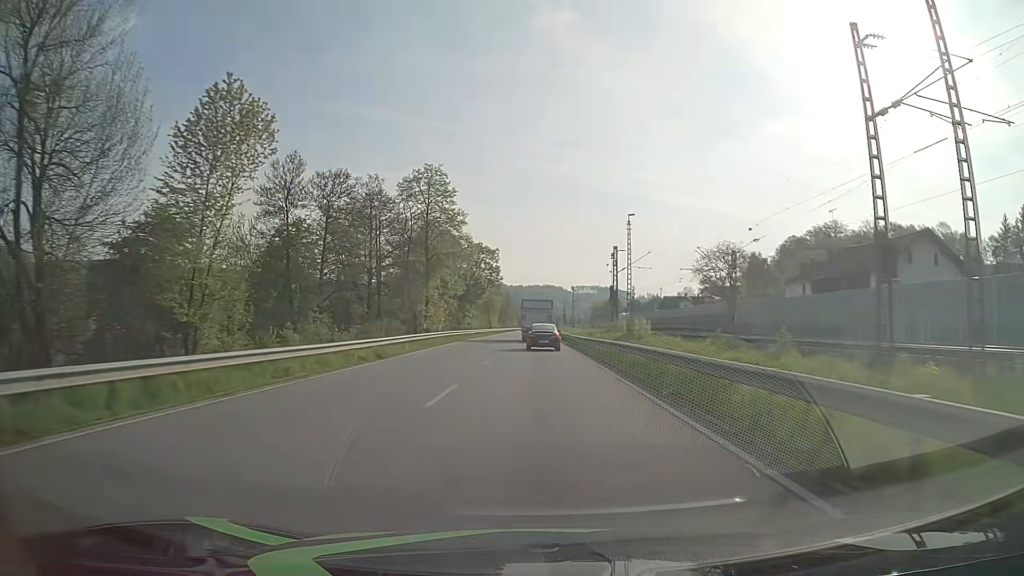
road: primary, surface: asphalt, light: Day
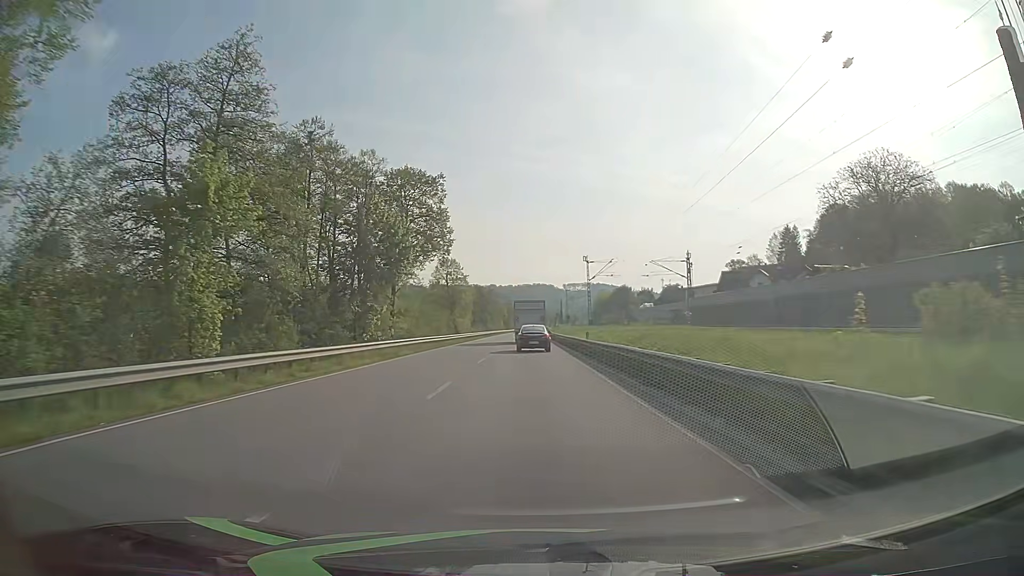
(+0.2, +58.8) m; +1°
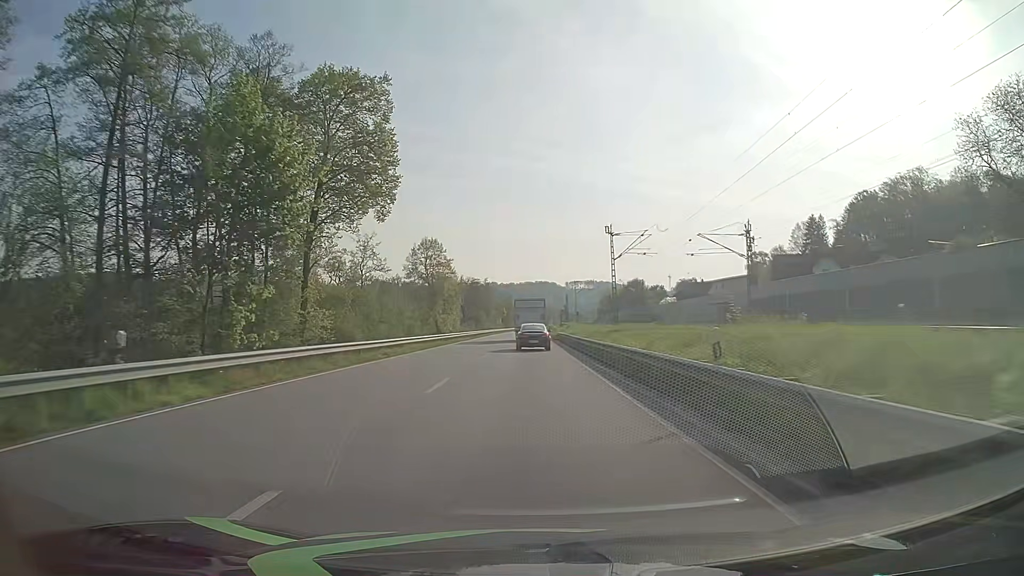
(-0.1, +23.5) m; 0°
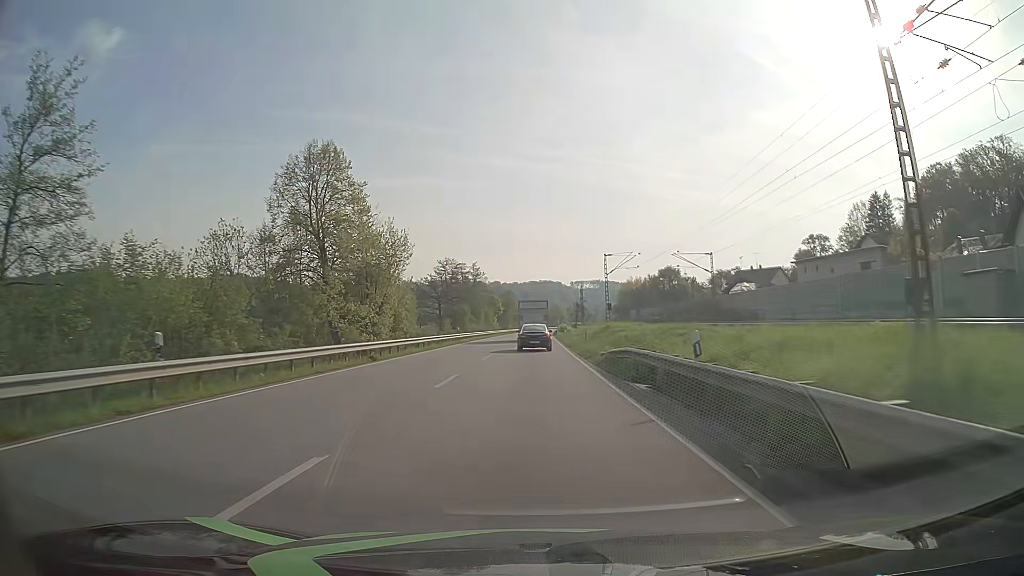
(-0.2, +46.9) m; -1°
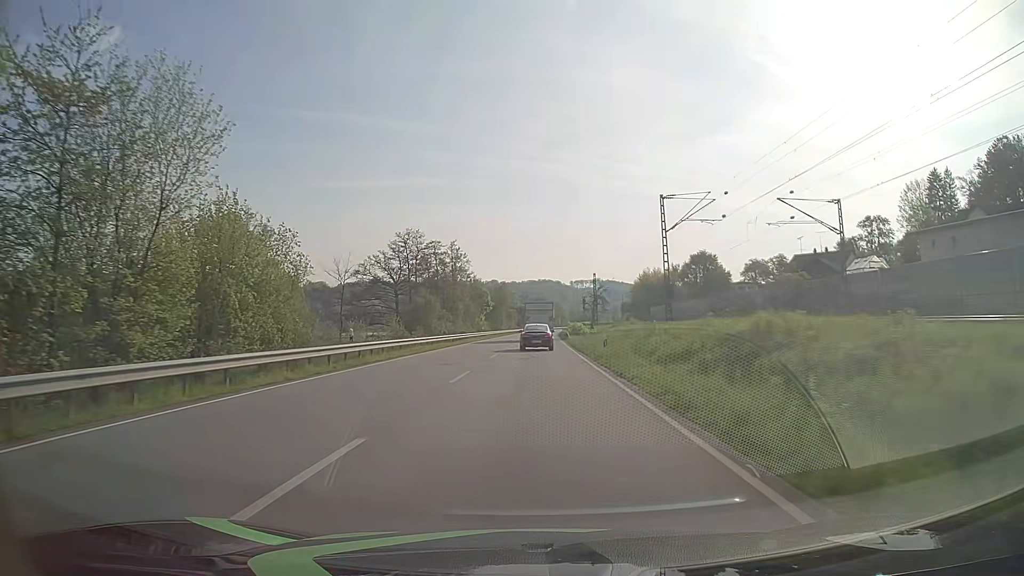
(+0.2, +35.2) m; 0°
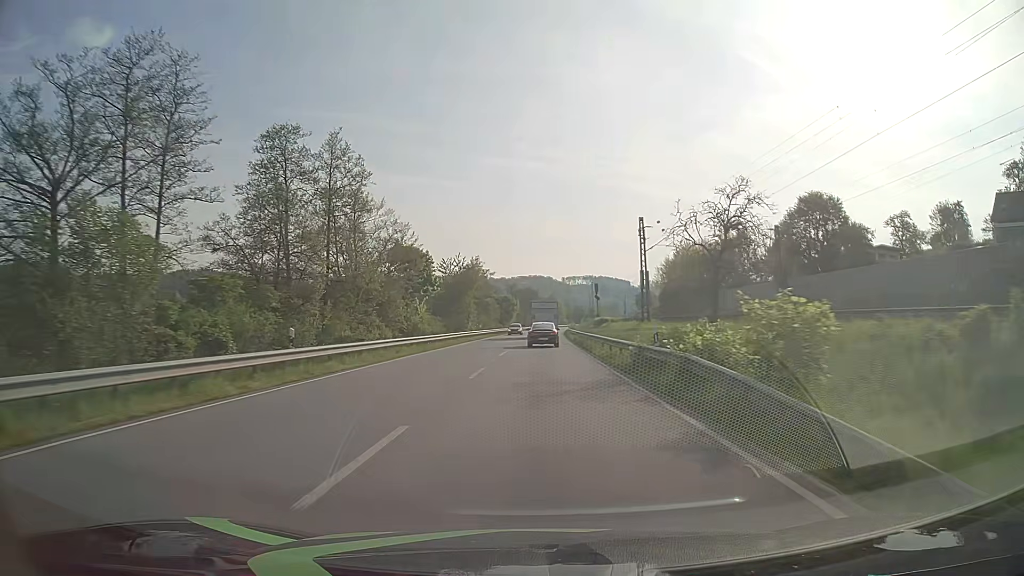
(+0.4, +59.5) m; +1°
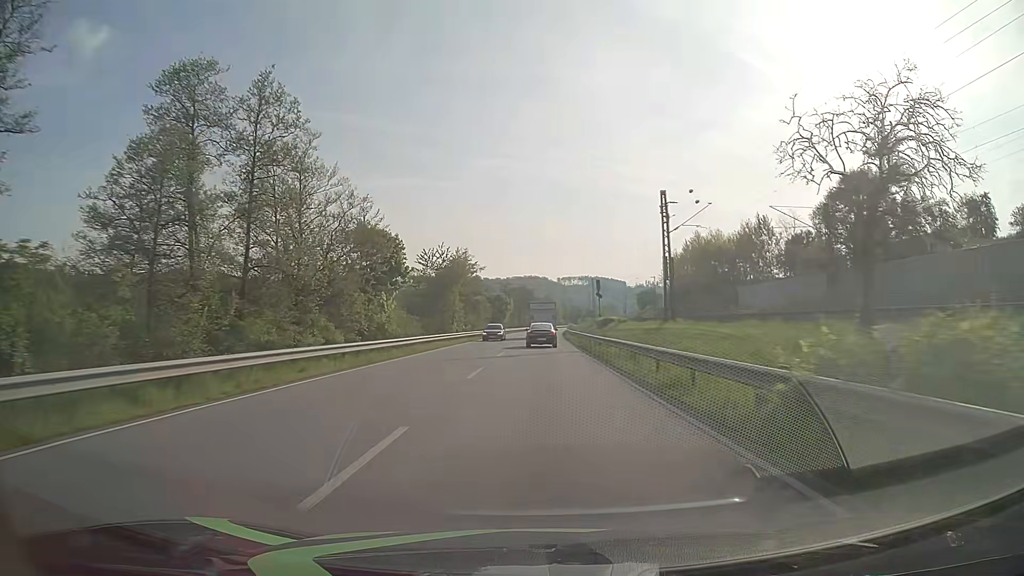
(0.0, +12.2) m; 0°
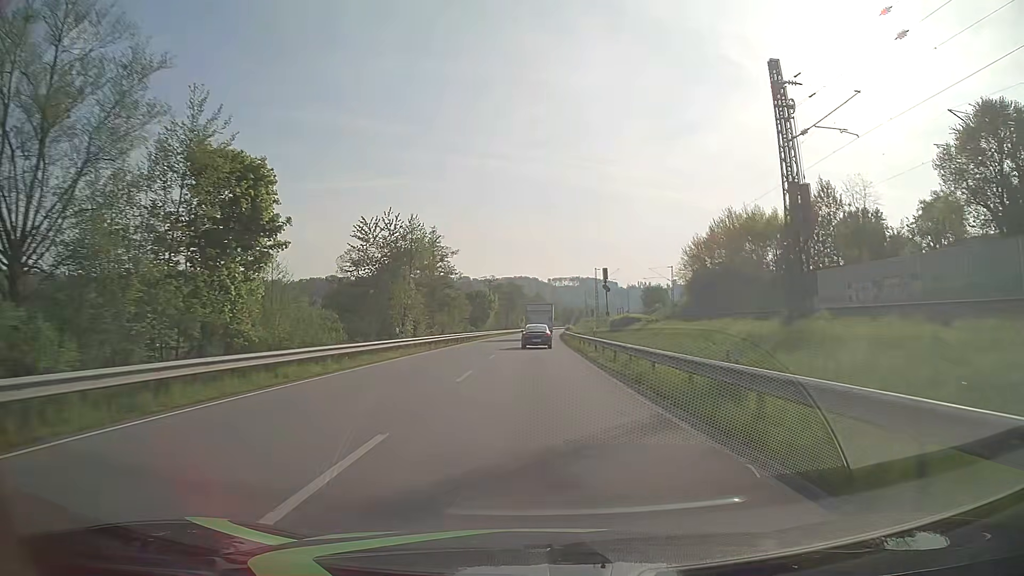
(+0.2, +24.7) m; +1°
(0, +10) (0, +20) (0, +30) (0, +40) (+1, +50) (+1, +60) (+1, +70) (+1, +80) (+2, +90) (+2, +100) m
